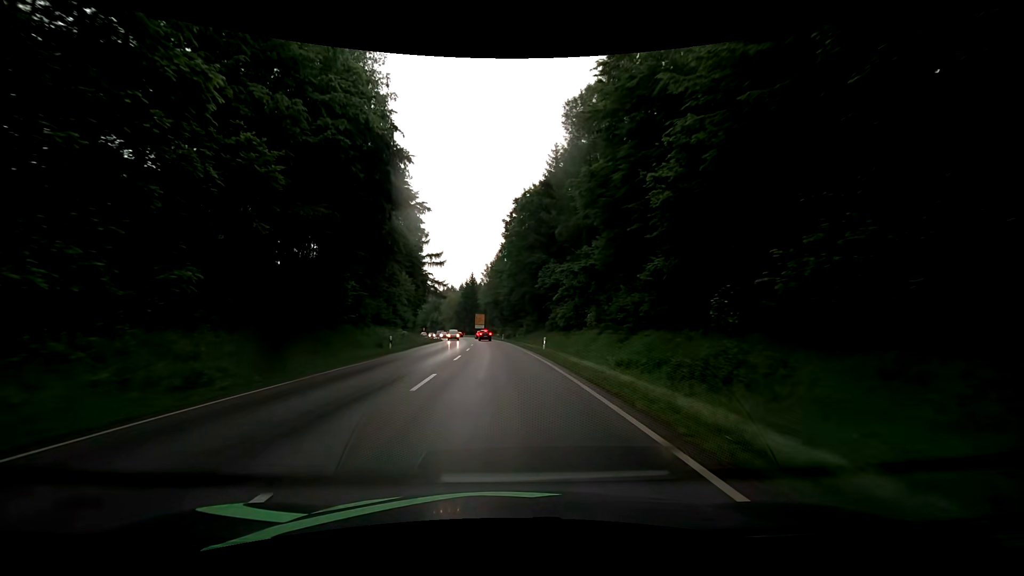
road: secondary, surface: asphalt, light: Day
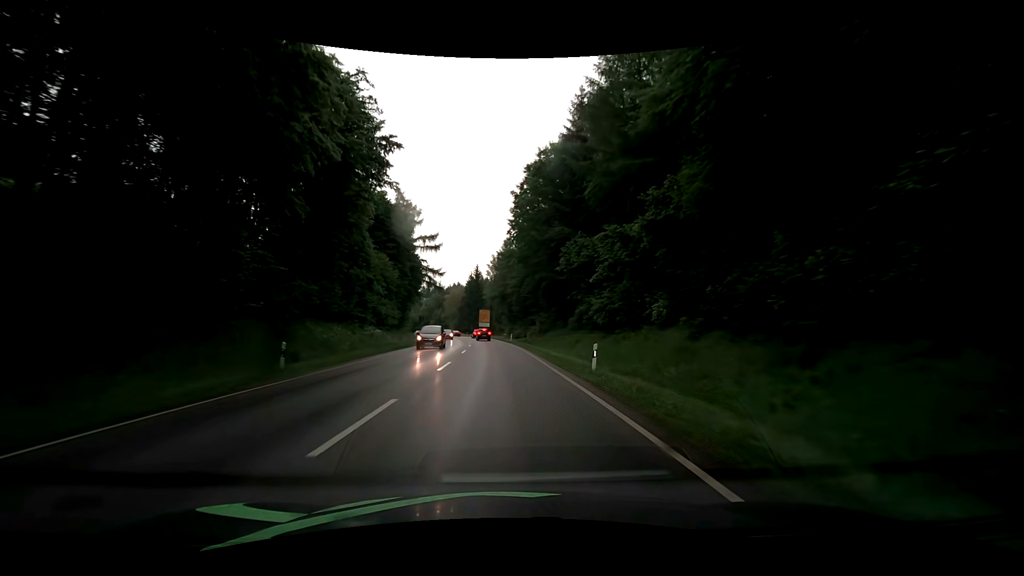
(-0.1, +16.9) m; -1°
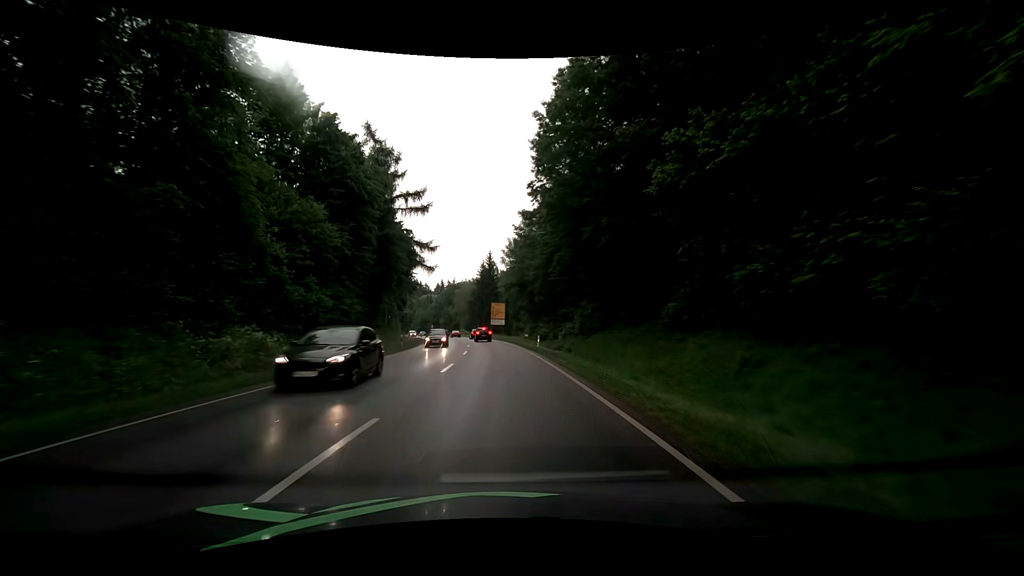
(-0.4, +24.9) m; -2°
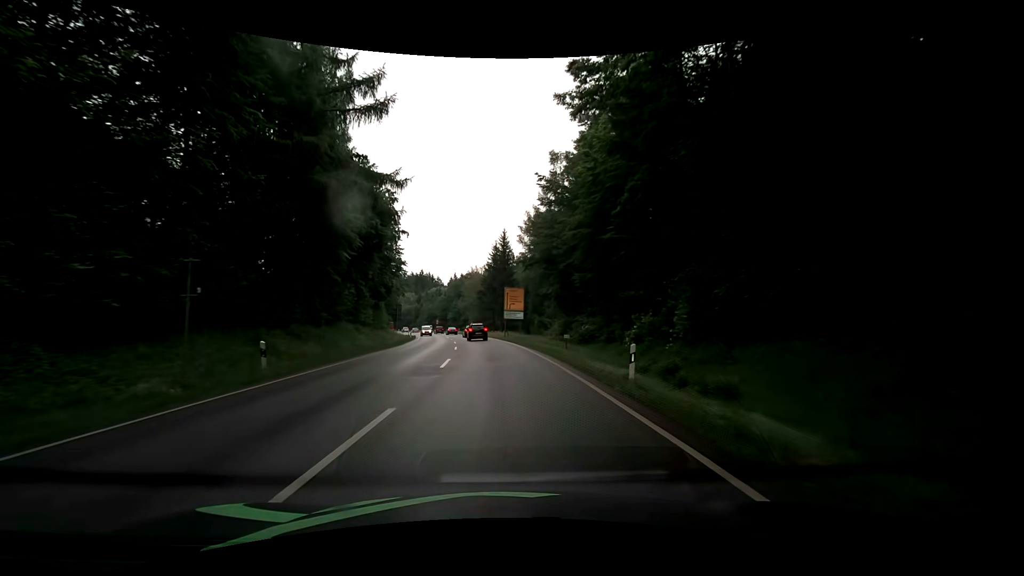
(-0.5, +23.6) m; -1°
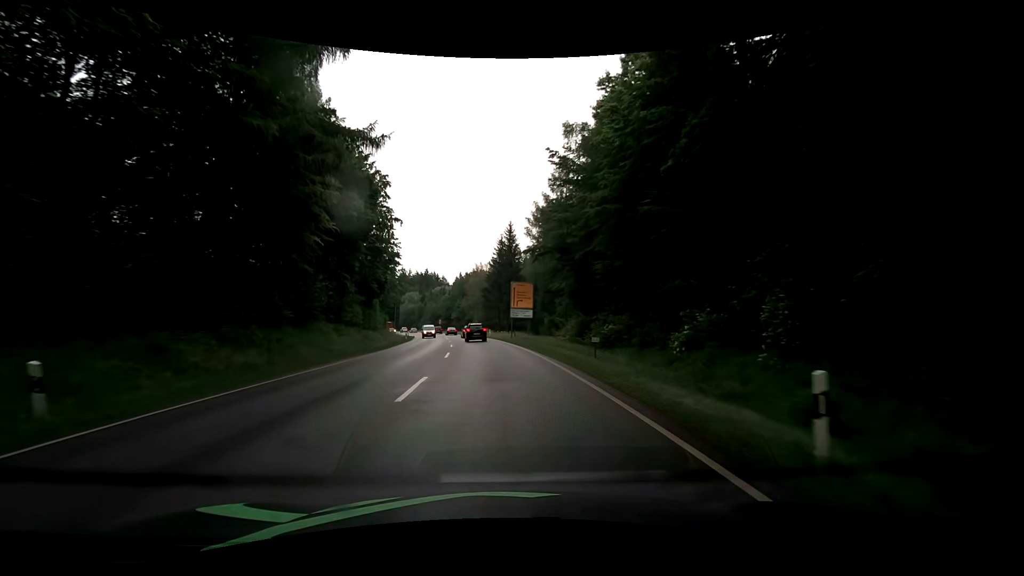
(-0.1, +7.2) m; 0°
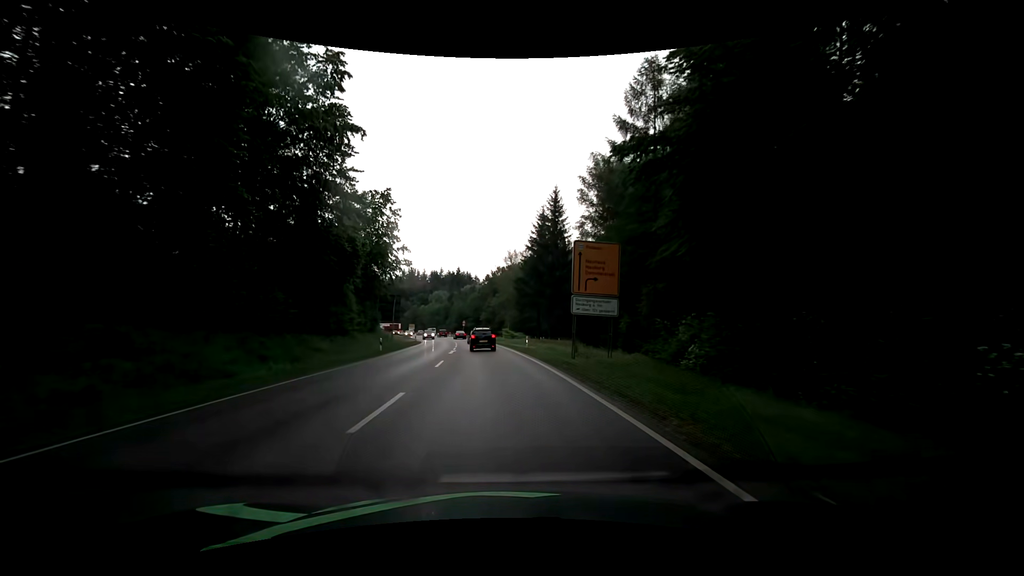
(-1.4, +26.0) m; -5°
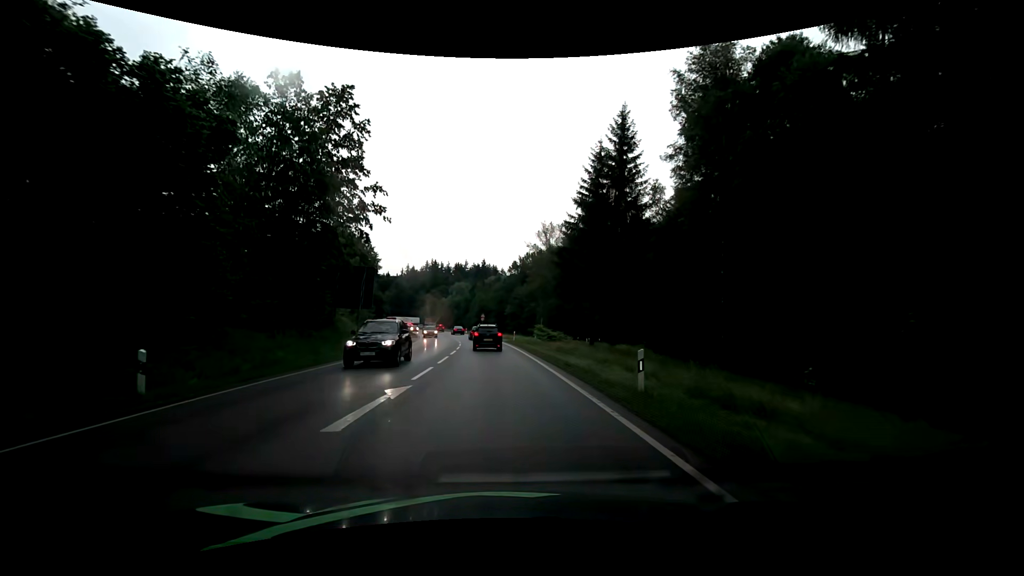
(-0.8, +24.6) m; -3°
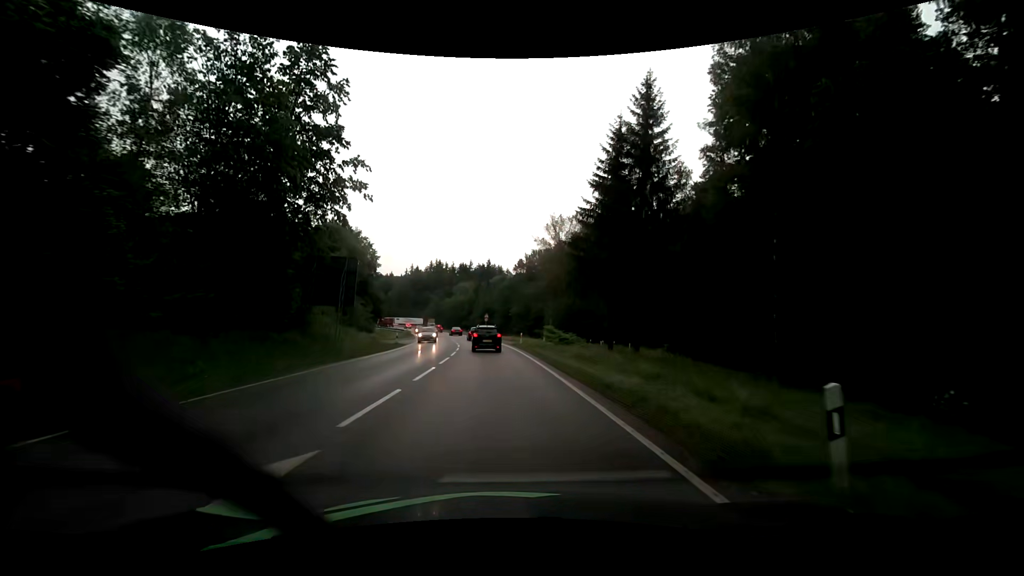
(0.0, +6.1) m; 0°
(0, +10) (0, +20) (-1, +30) (-2, +40) (-3, +50) (-4, +60) (-6, +70) (-8, +79) (-10, +89) (-12, +99) m
